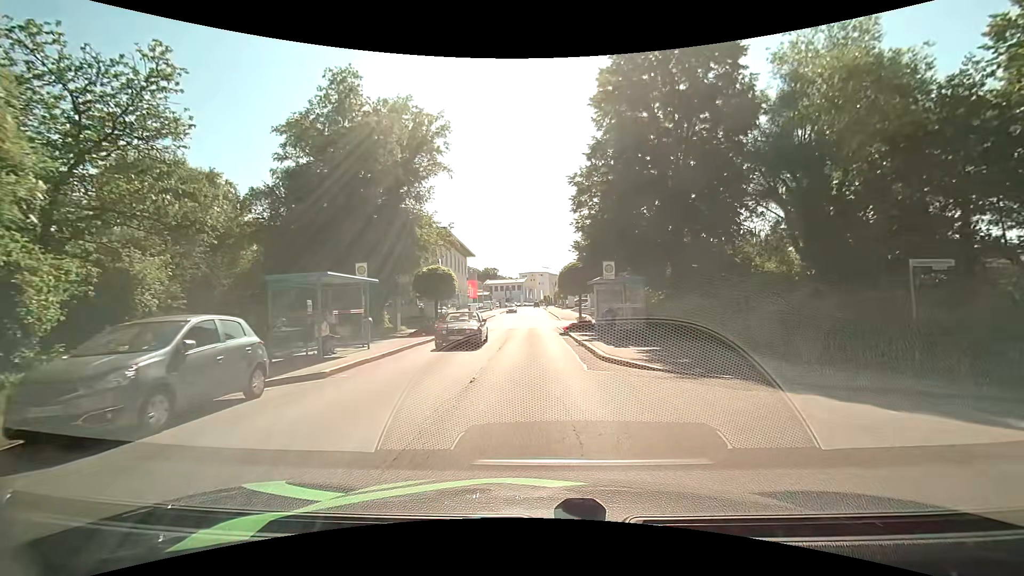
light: Day
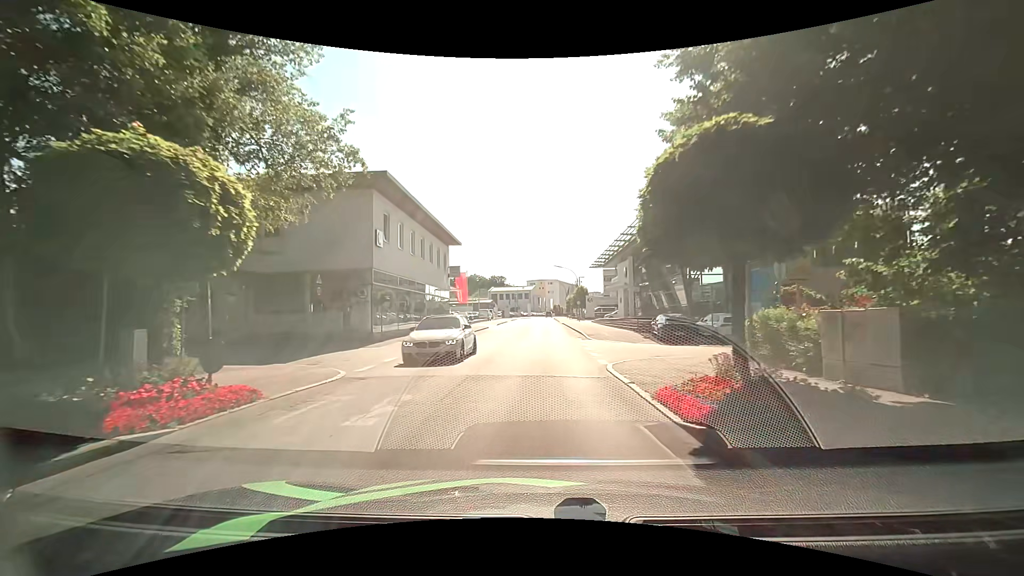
(+0.2, +22.0) m; 0°
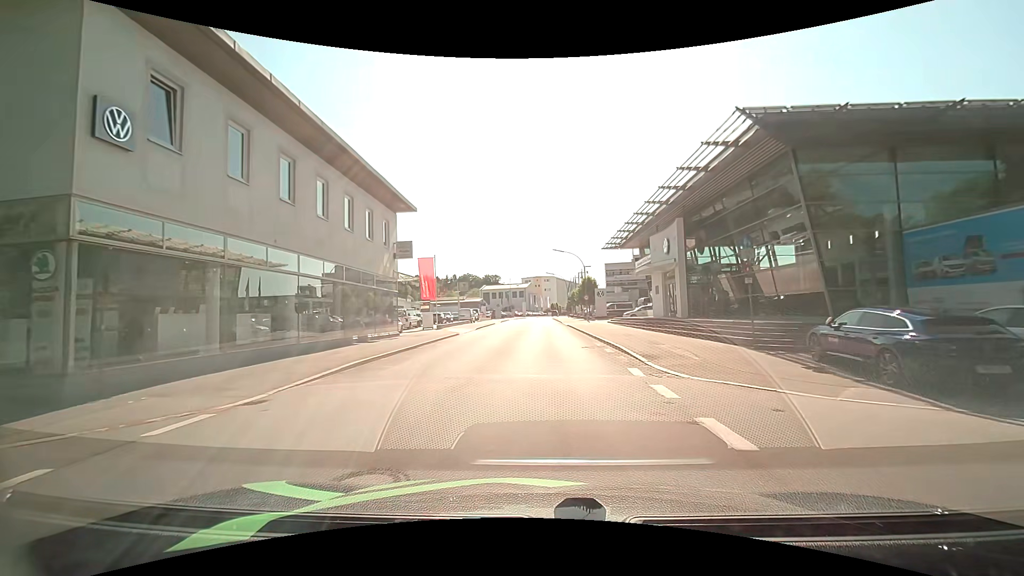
(-0.1, +18.3) m; 0°
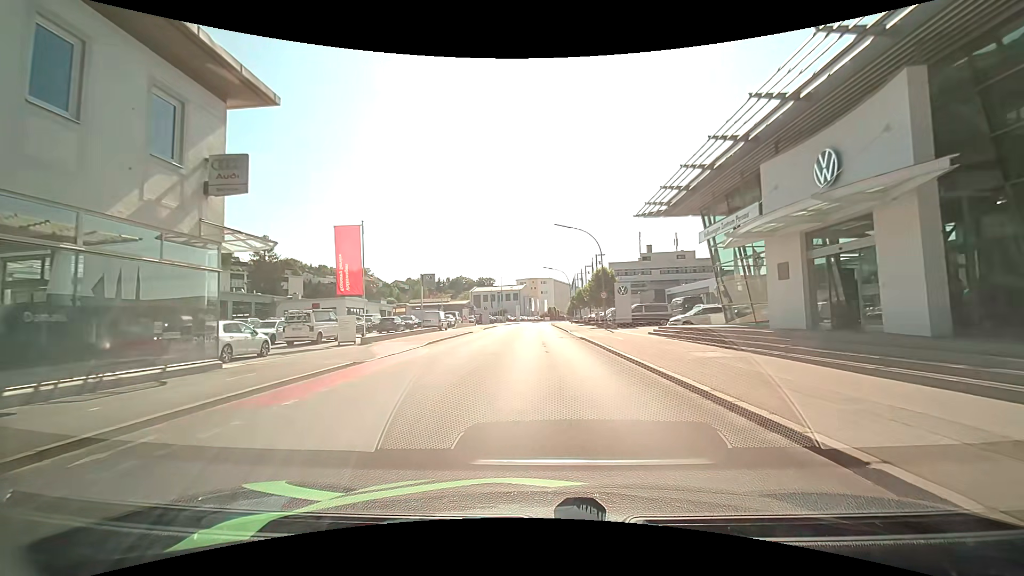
(+0.1, +19.2) m; +1°
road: tertiary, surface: asphalt
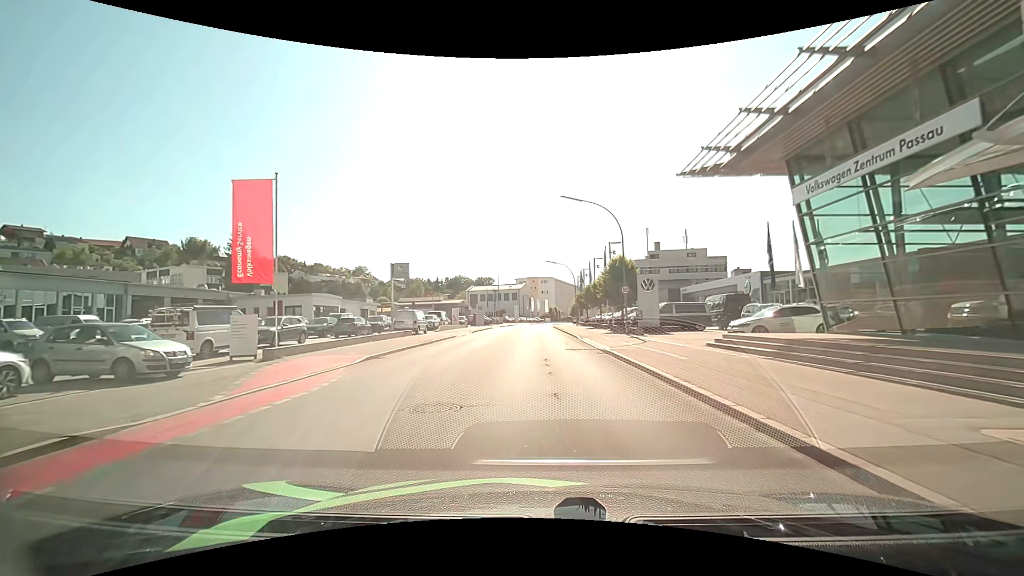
(0.0, +9.9) m; -1°
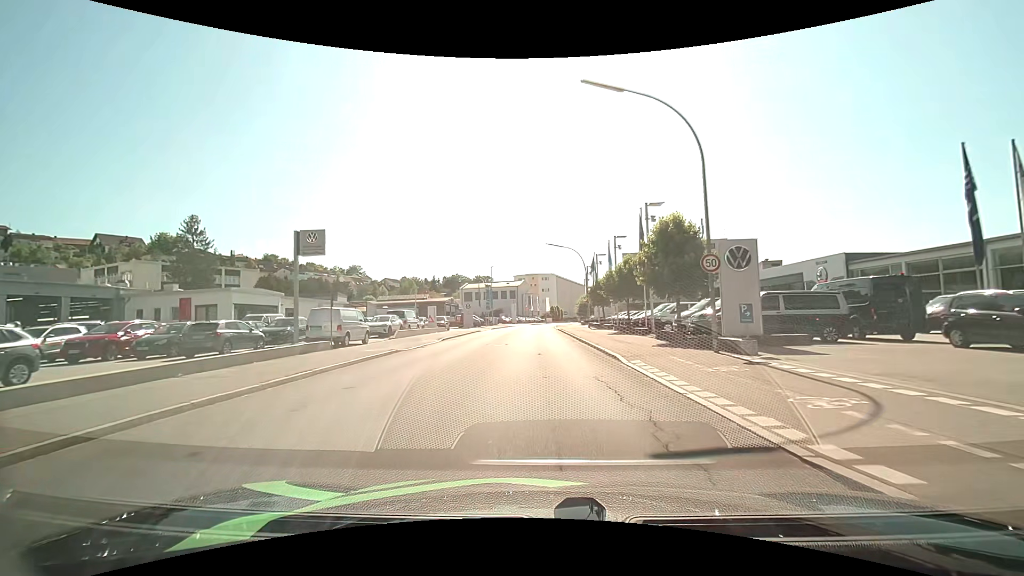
(+0.2, +15.2) m; 0°
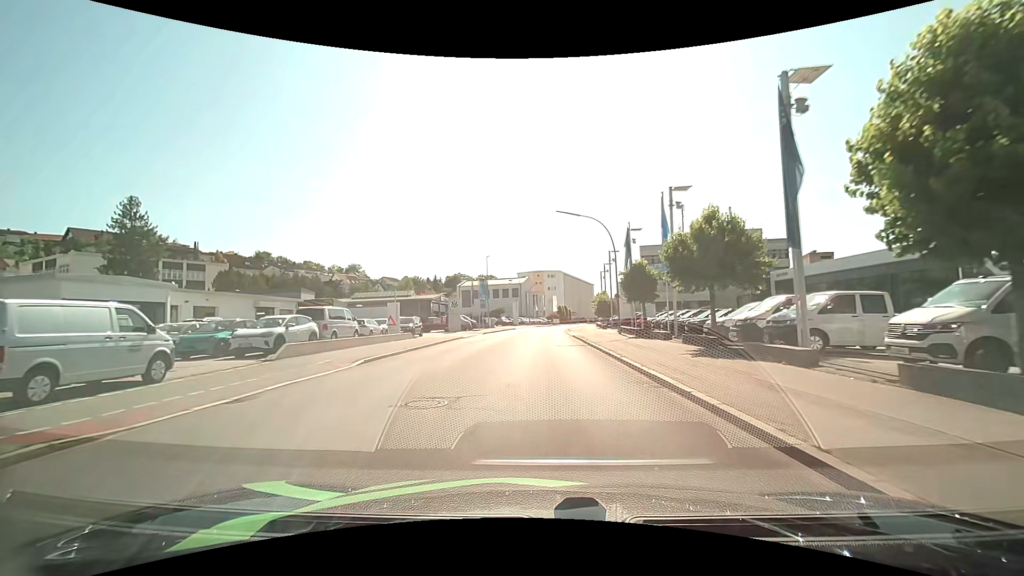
(-0.1, +16.1) m; 0°
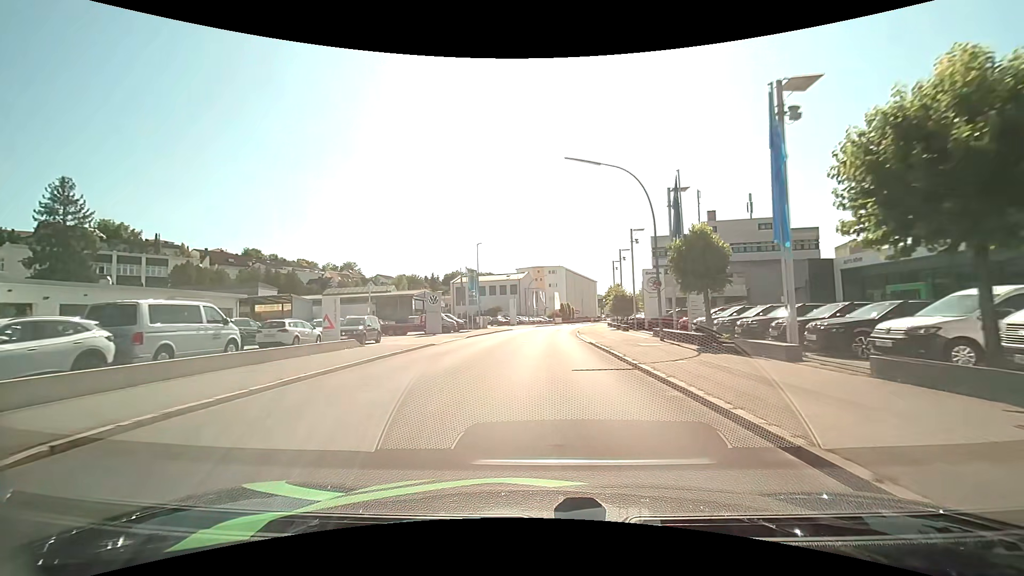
(0.0, +11.5) m; 0°
(0, +10) (0, +20) (+1, +30) (+1, +40) (+2, +50) (+3, +60) (+4, +70) (+5, +80) (+7, +90) (+9, +99) m
